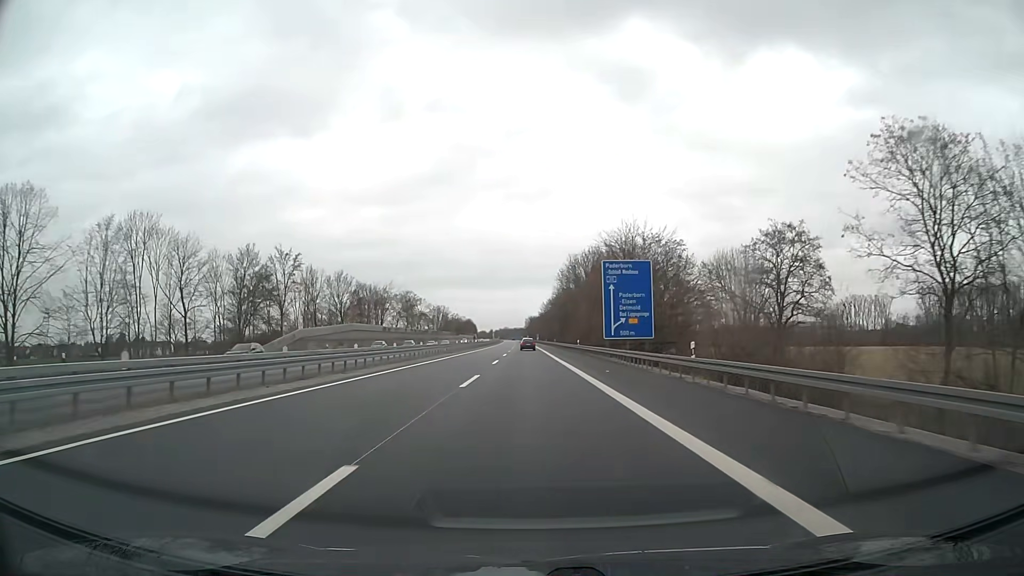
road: motorway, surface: asphalt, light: Day
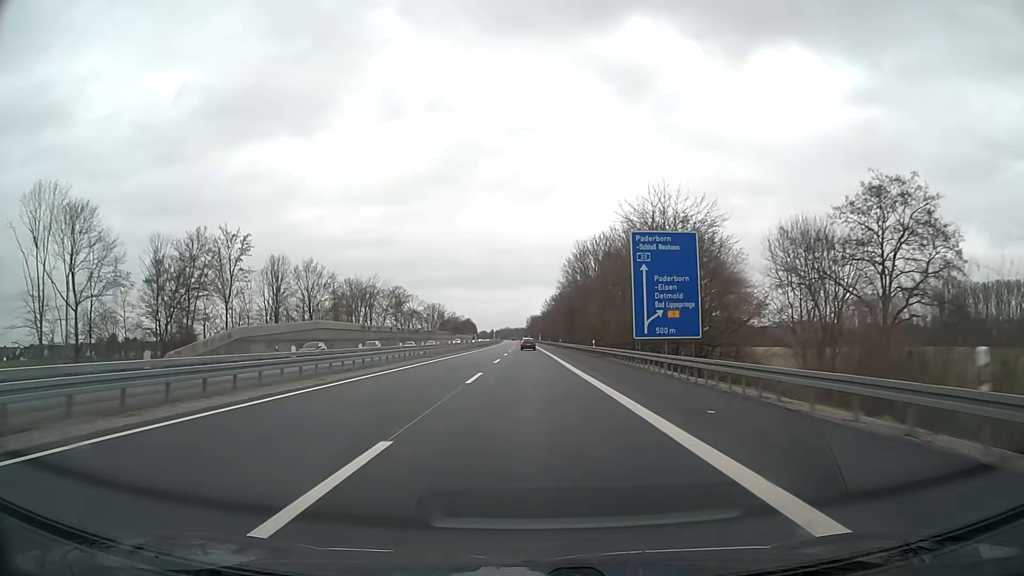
(0.0, +16.4) m; 0°
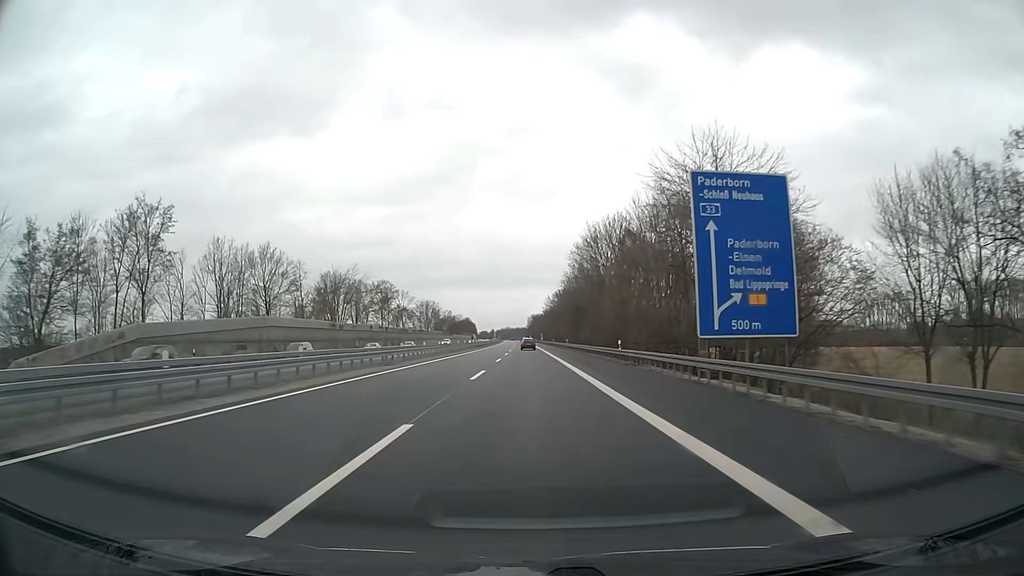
(0.0, +16.4) m; 0°
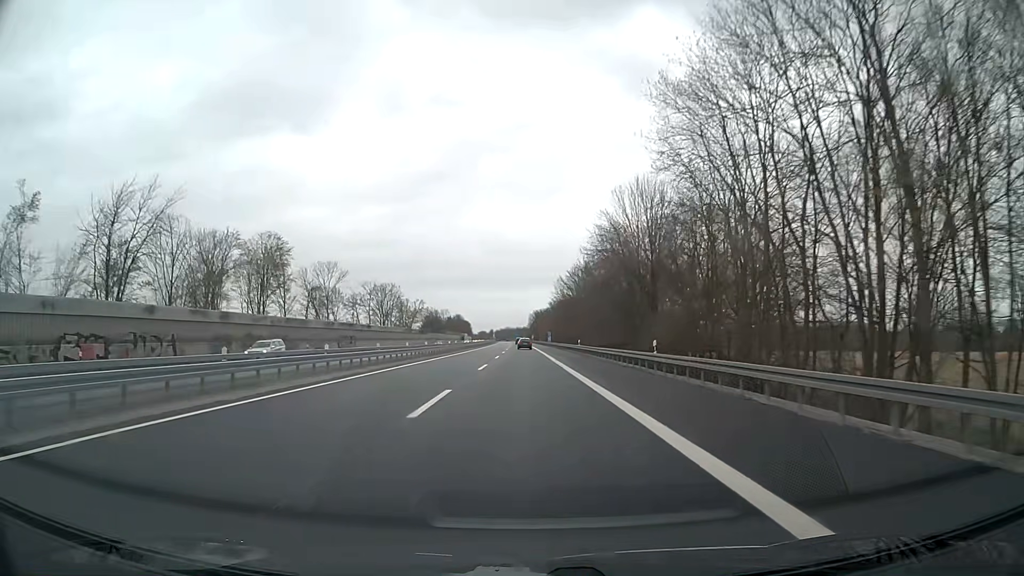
(-0.2, +65.7) m; 0°
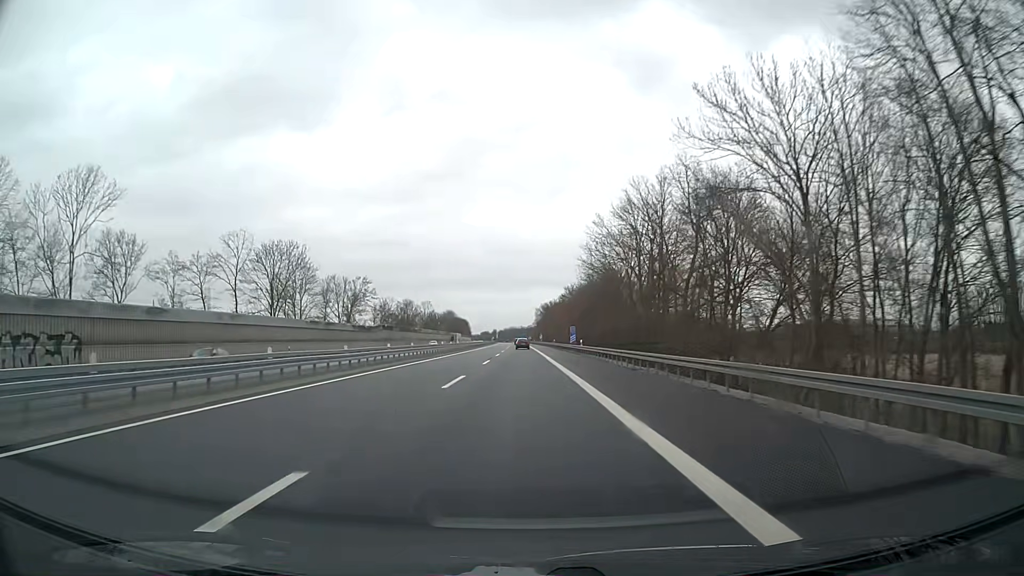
(-0.4, +65.7) m; -1°
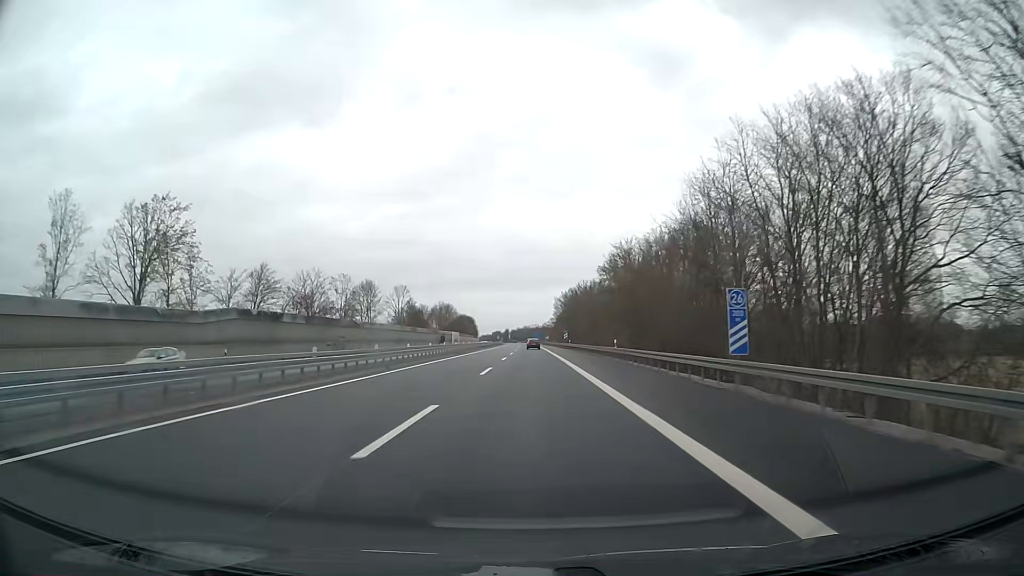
(-0.7, +65.7) m; -1°
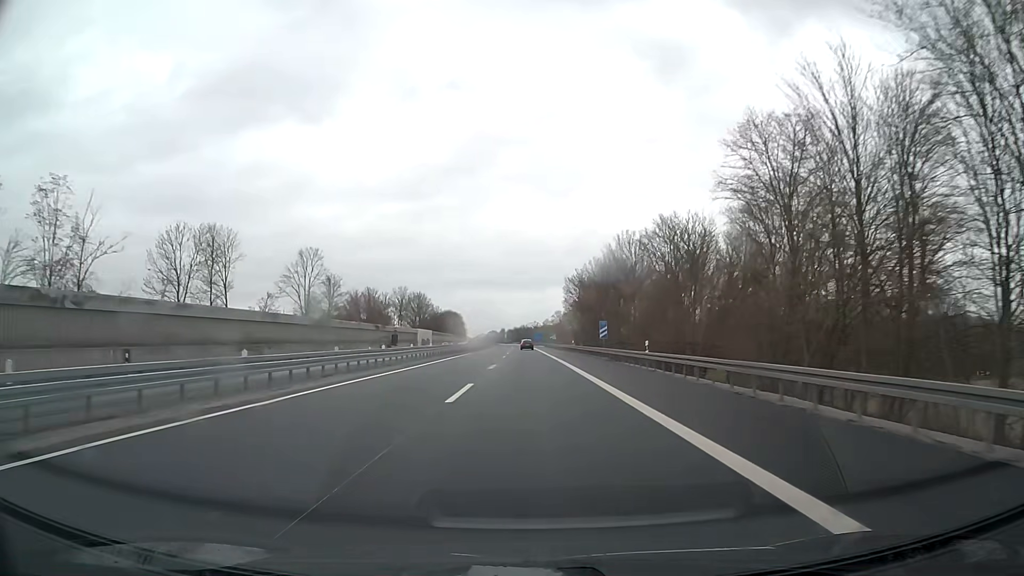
(+0.1, +65.8) m; 0°
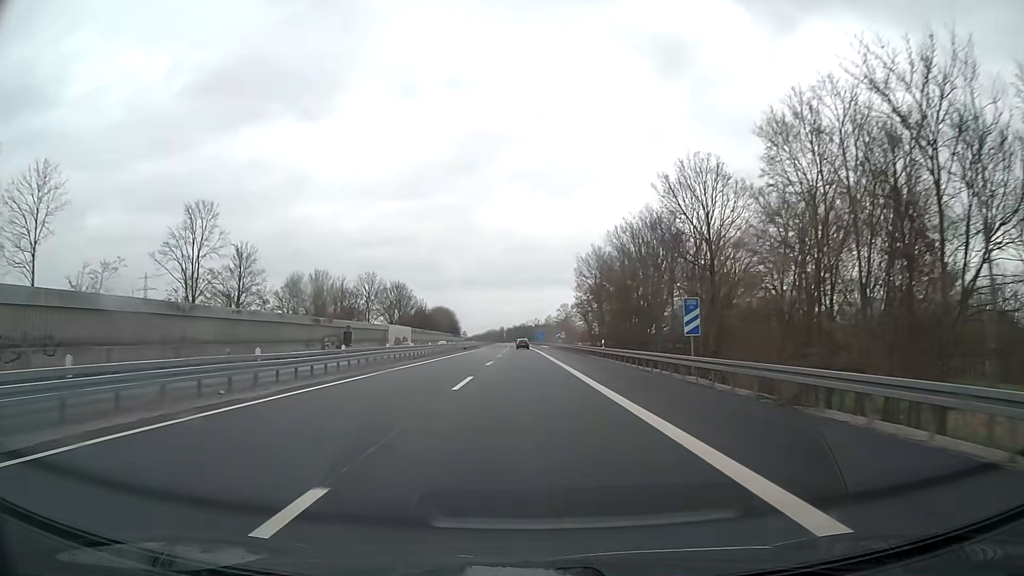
(0.0, +32.9) m; 0°
(0, +10) (0, +20) (0, +30) (0, +40) (0, +50) (0, +60) (-1, +70) (-1, +80) (-1, +90) (-1, +100) m
